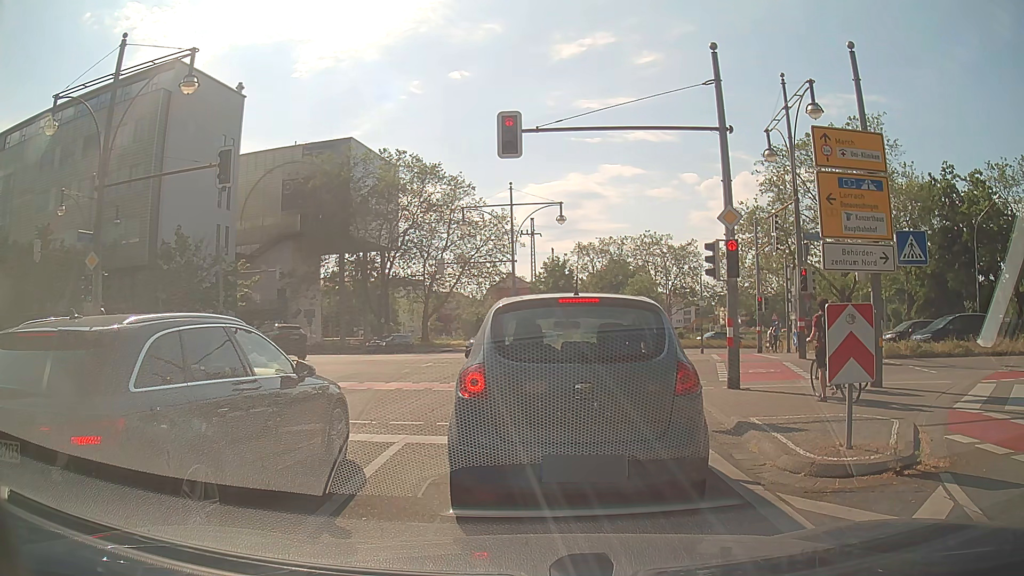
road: primary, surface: asphalt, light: Day
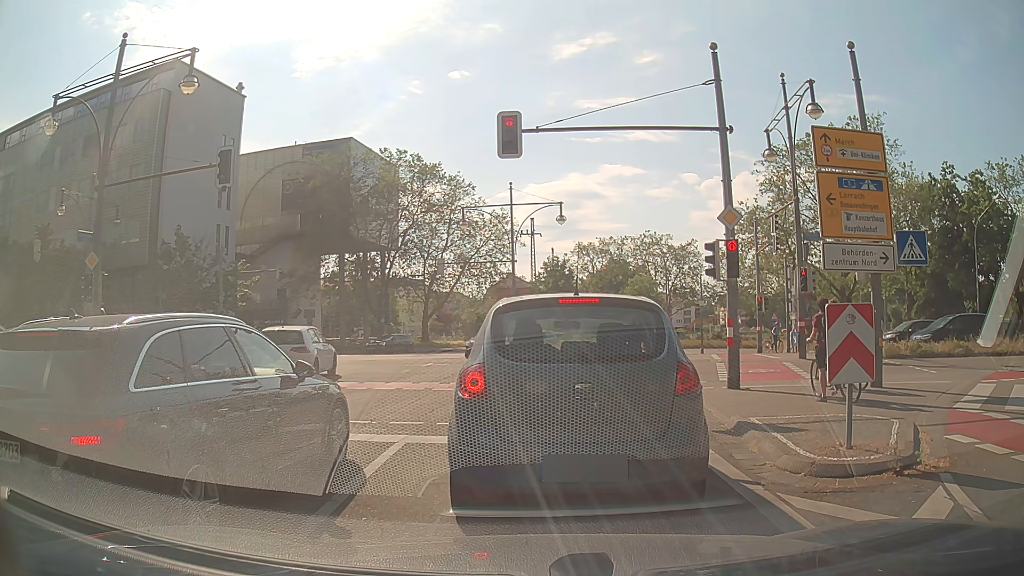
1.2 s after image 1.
(0.0, 0.0) m; 0°
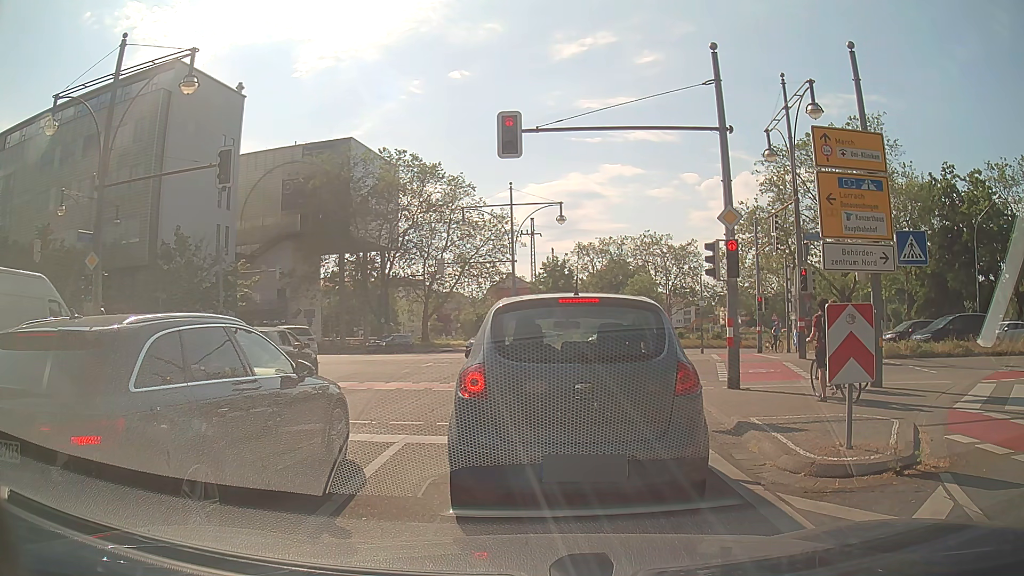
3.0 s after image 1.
(0.0, 0.0) m; 0°
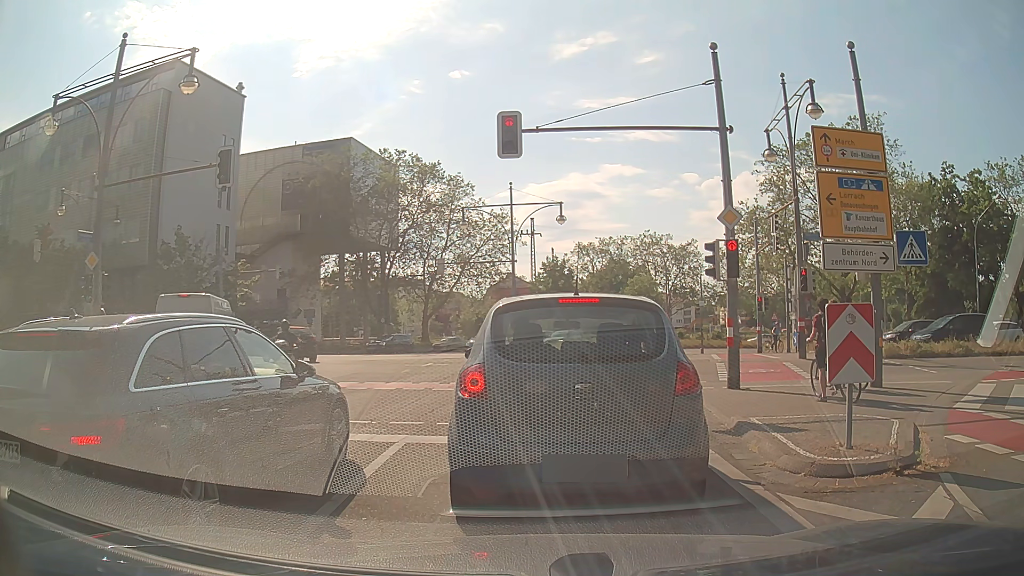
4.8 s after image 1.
(0.0, 0.0) m; 0°
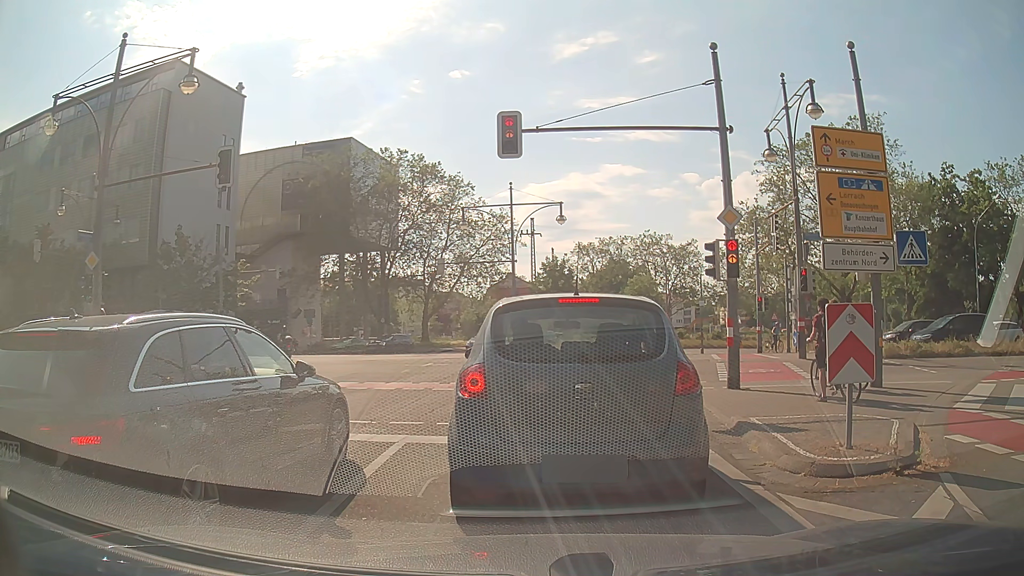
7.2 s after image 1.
(0.0, 0.0) m; 0°
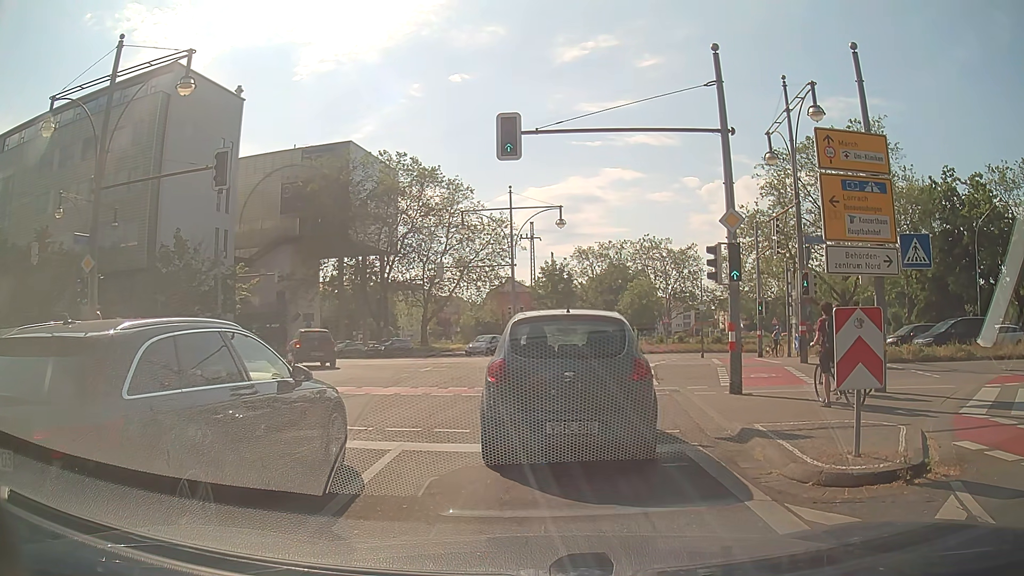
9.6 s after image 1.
(0.0, +0.2) m; 0°
